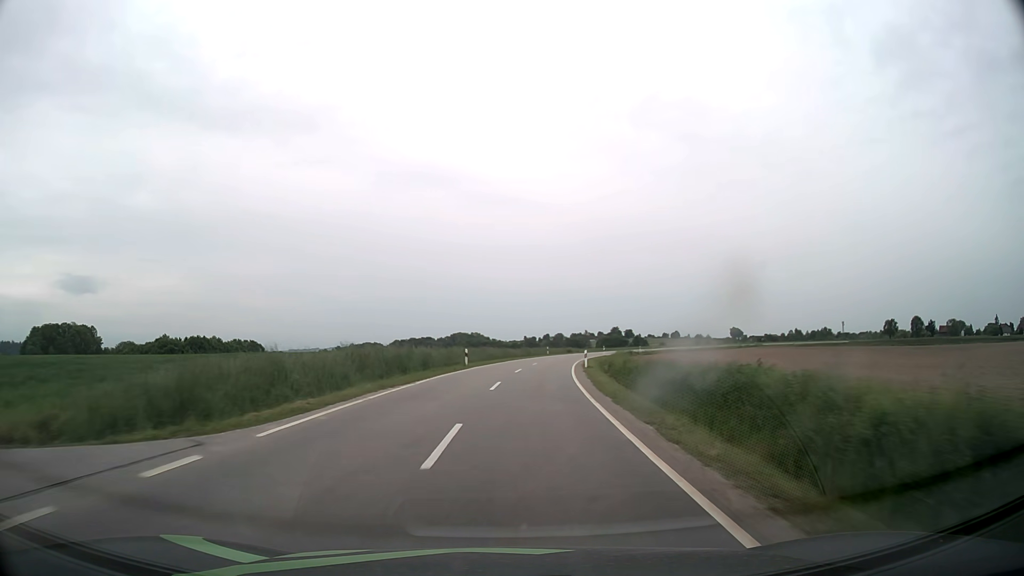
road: tertiary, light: Day
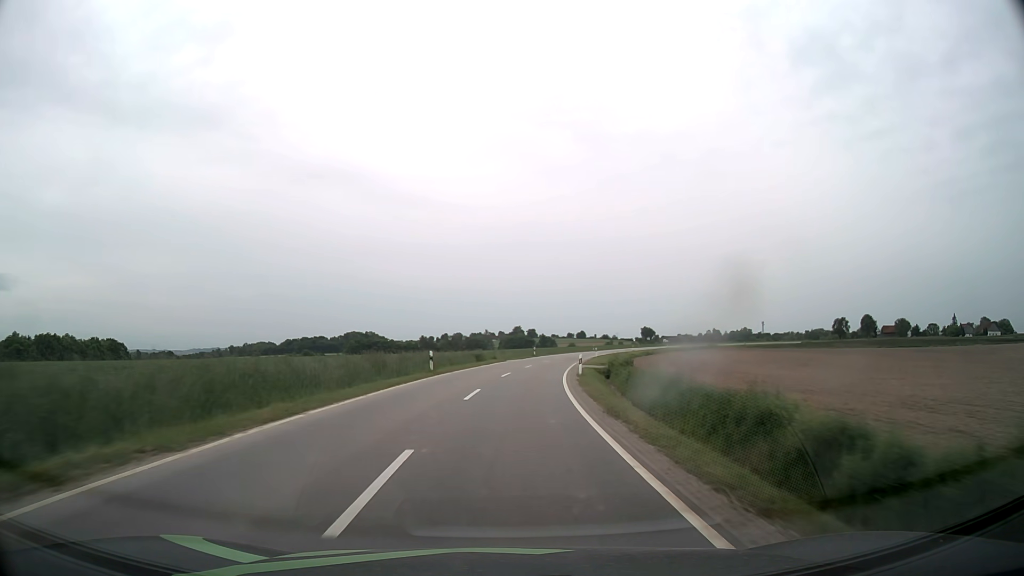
(+3.8, +50.9) m; +9°
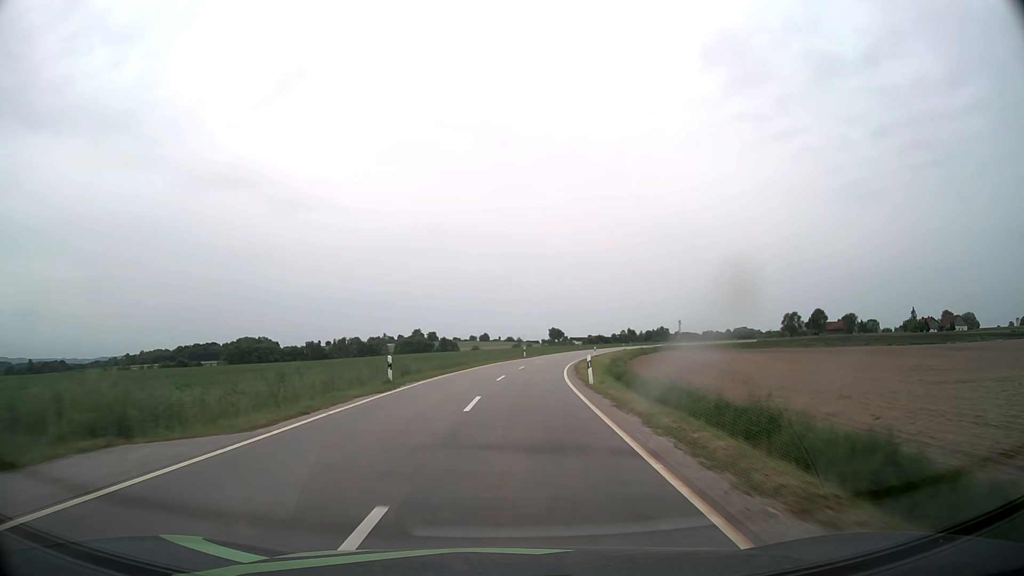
(+3.7, +51.4) m; +8°
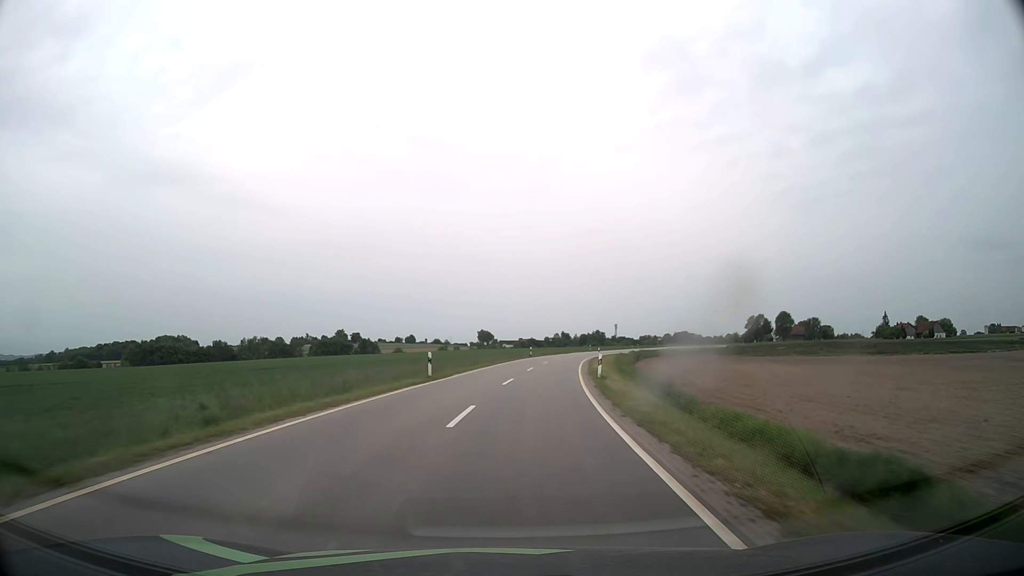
(+1.9, +39.2) m; +6°
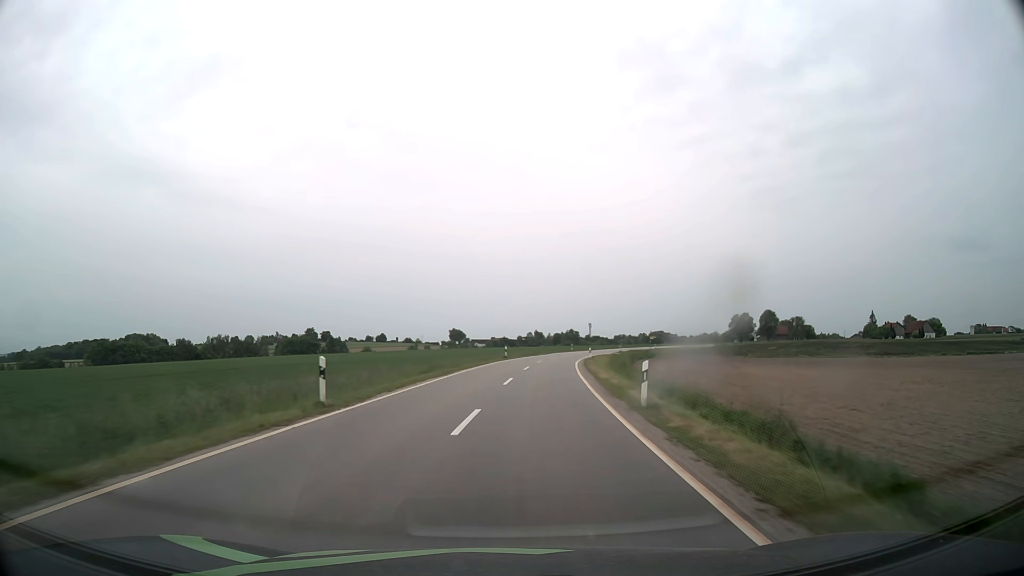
(+0.3, +13.2) m; +2°
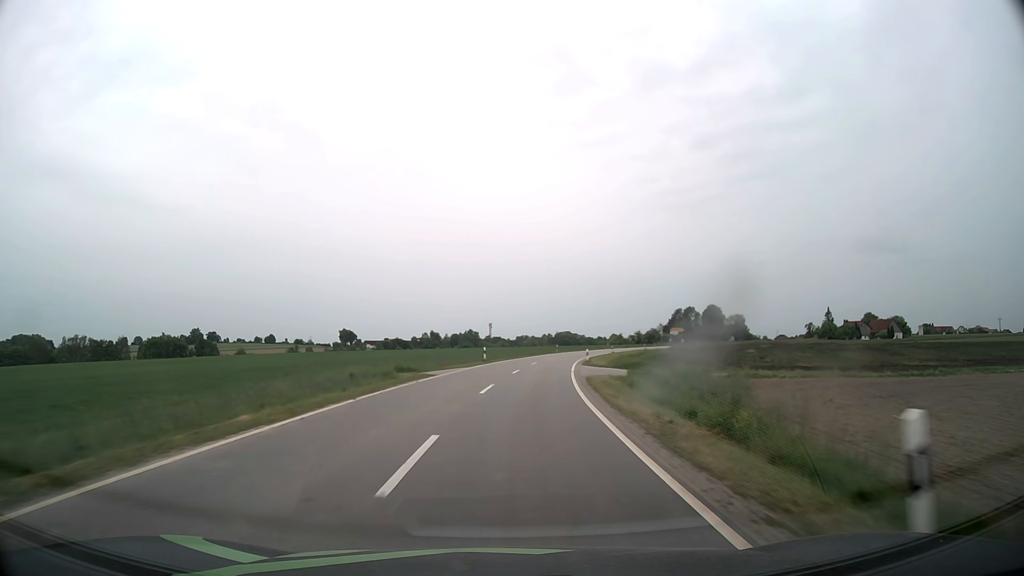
(+4.1, +52.4) m; +9°
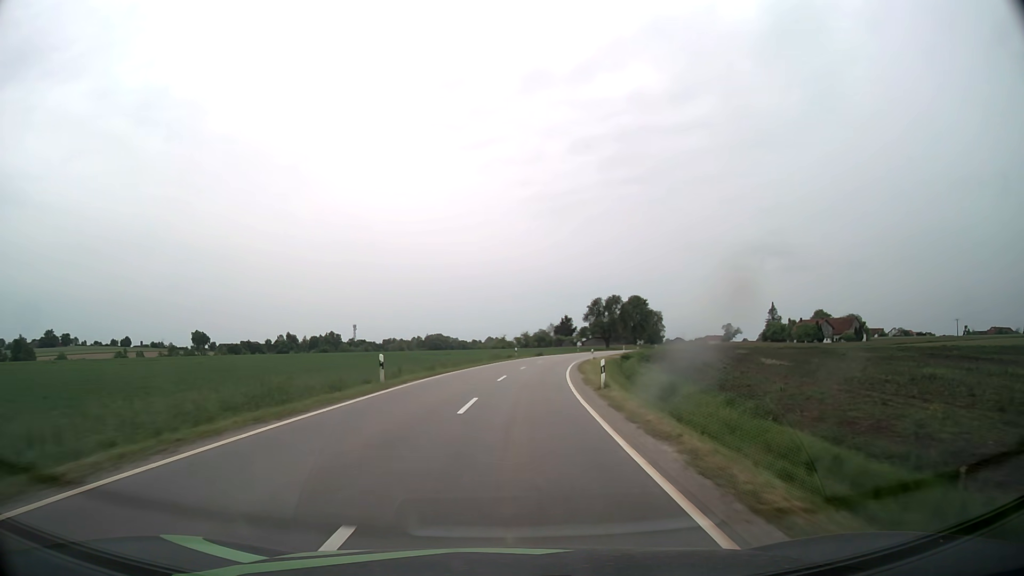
(+6.5, +65.1) m; +11°
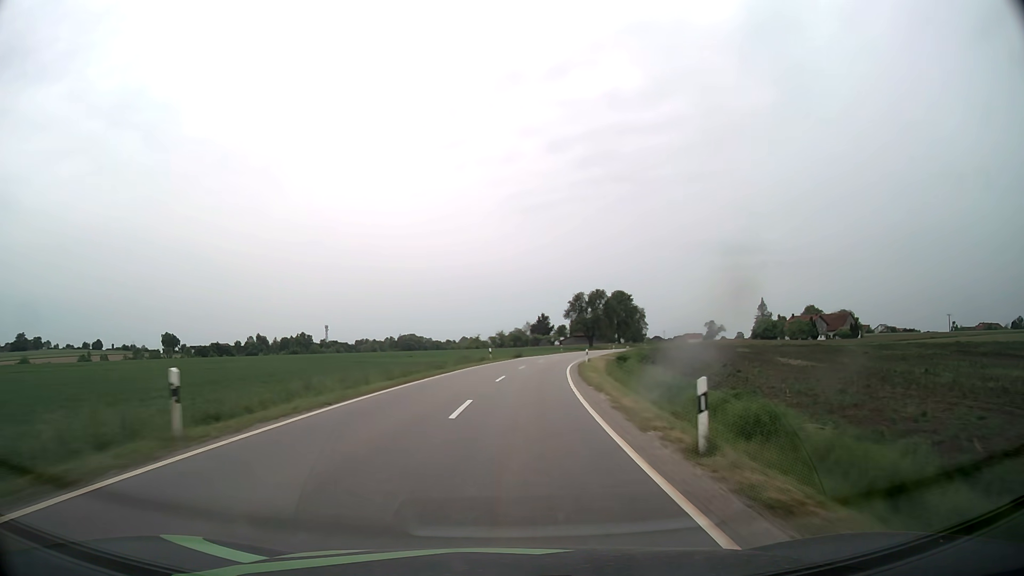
(+0.2, +13.1) m; +2°
(0, +10) (+1, +20) (+1, +30) (+2, +40) (+4, +50) (+5, +60) (+7, +70) (+9, +79) (+12, +89) (+14, +99) m
